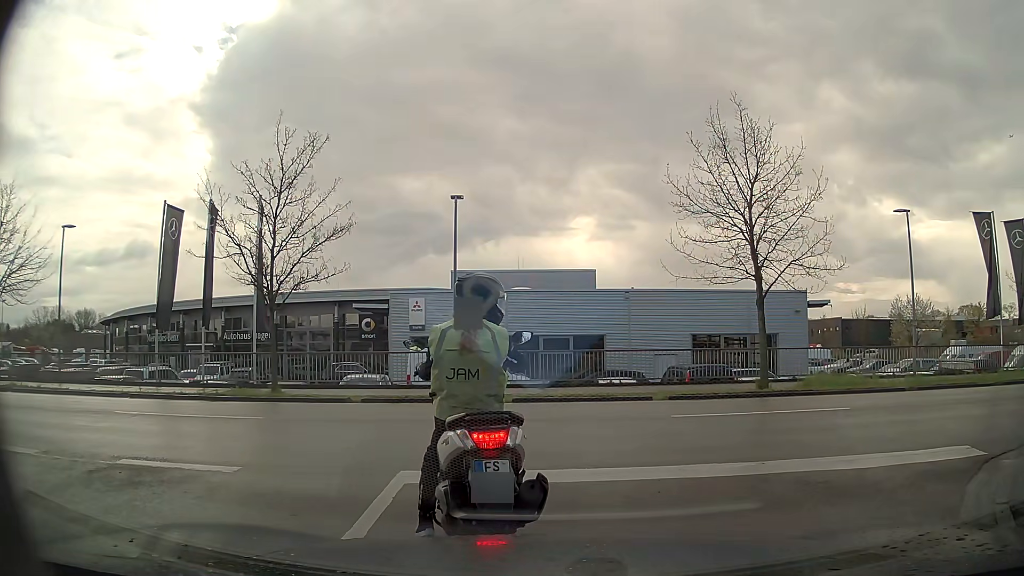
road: residential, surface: asphalt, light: Day
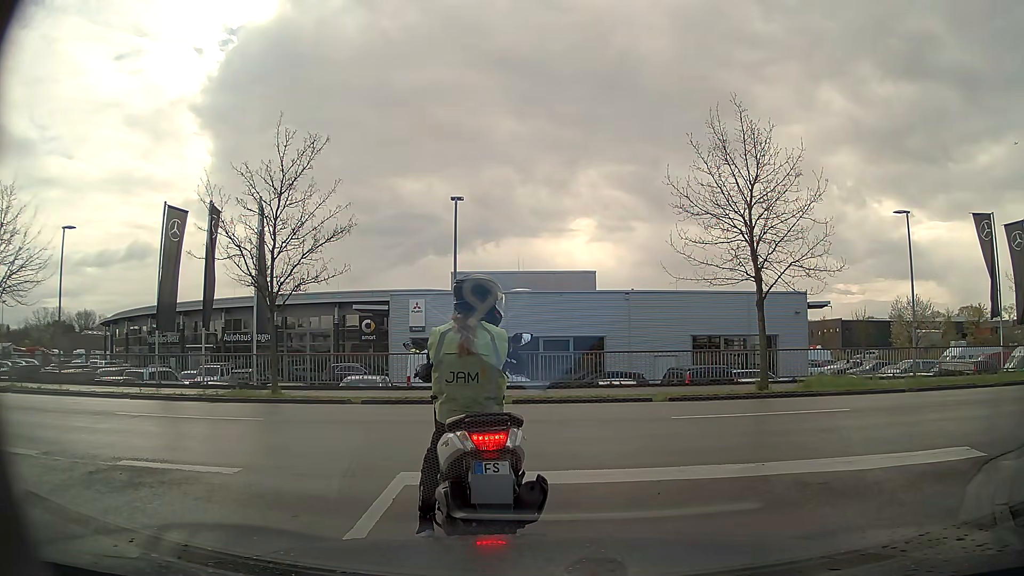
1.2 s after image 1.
(0.0, +0.1) m; 0°
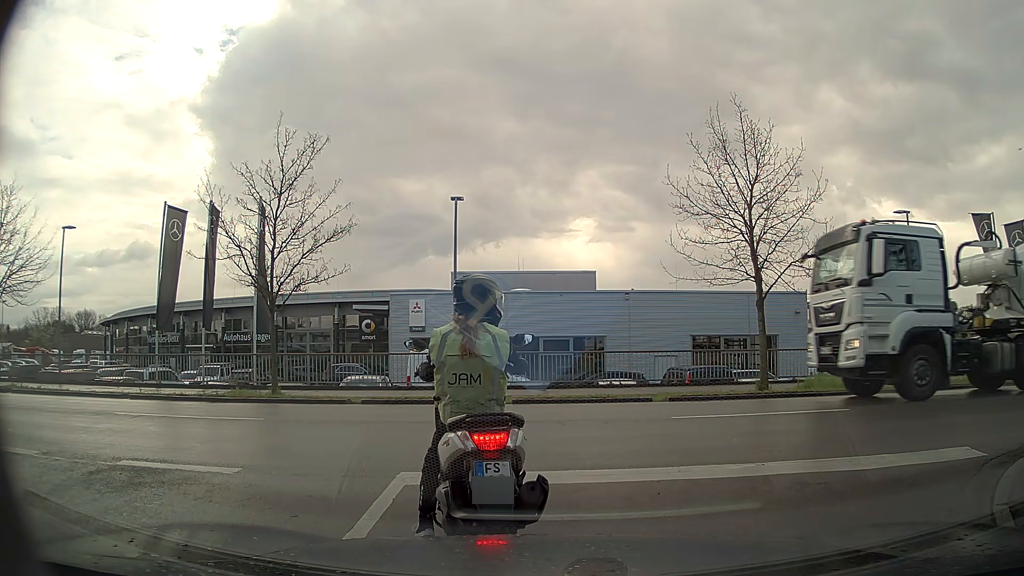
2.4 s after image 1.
(0.0, 0.0) m; 0°
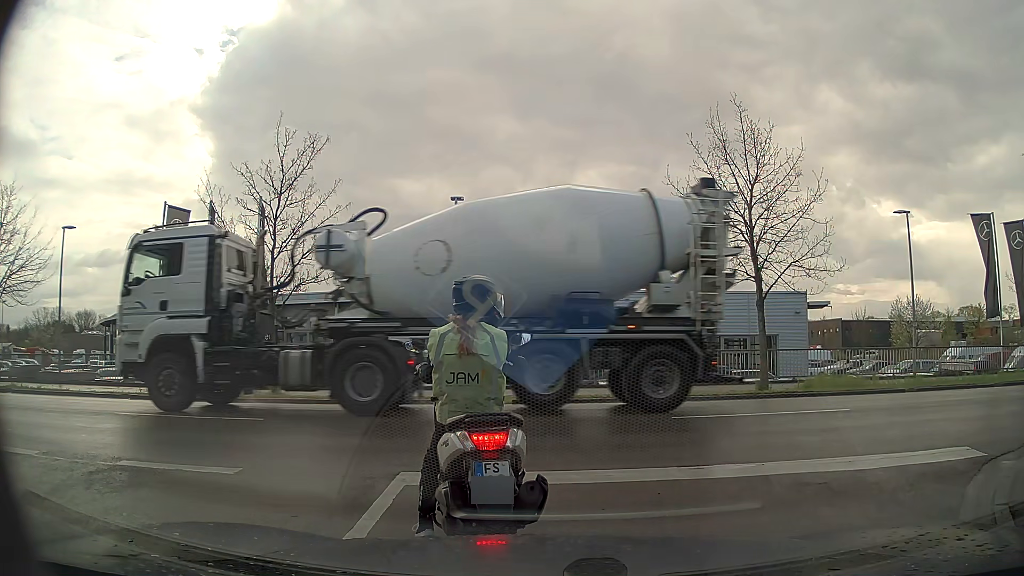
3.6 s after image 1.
(0.0, 0.0) m; 0°
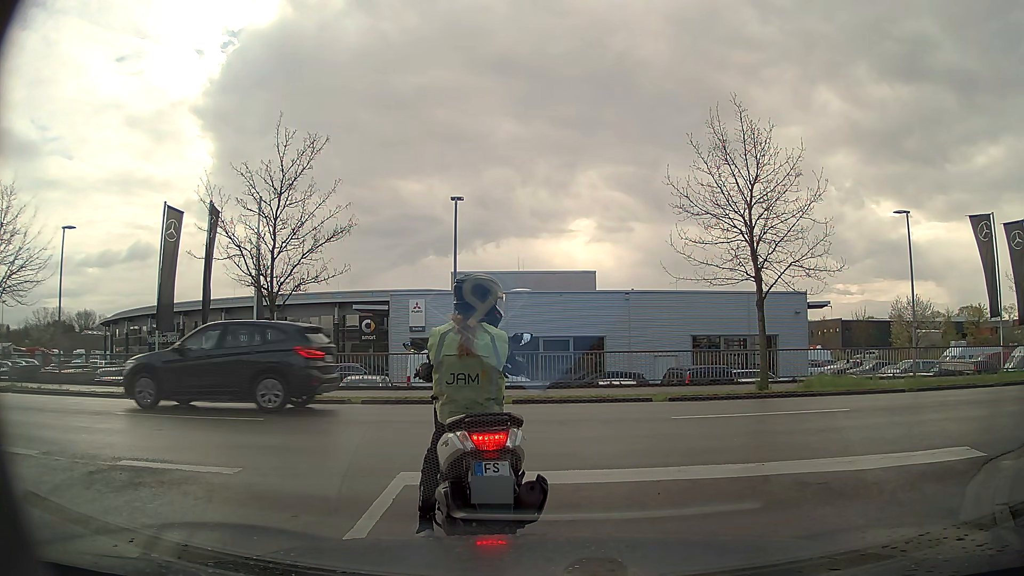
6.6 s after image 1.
(0.0, 0.0) m; 0°
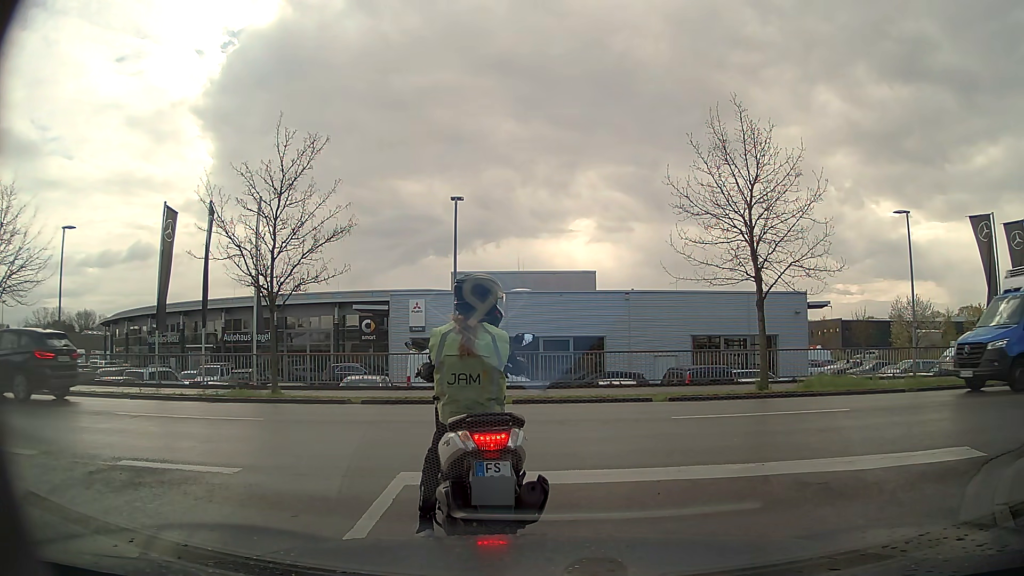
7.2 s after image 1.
(0.0, 0.0) m; 0°
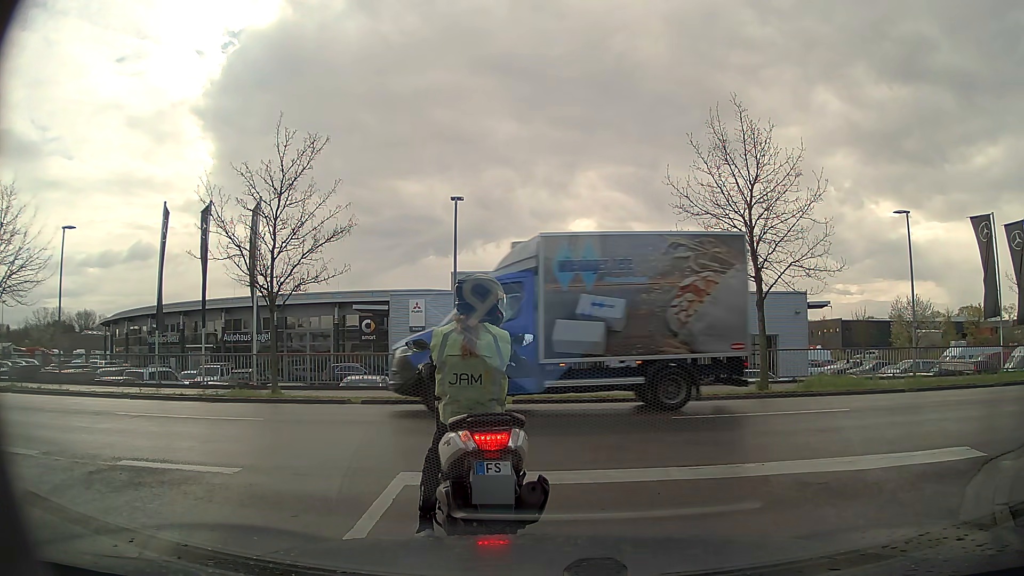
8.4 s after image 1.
(0.0, 0.0) m; 0°
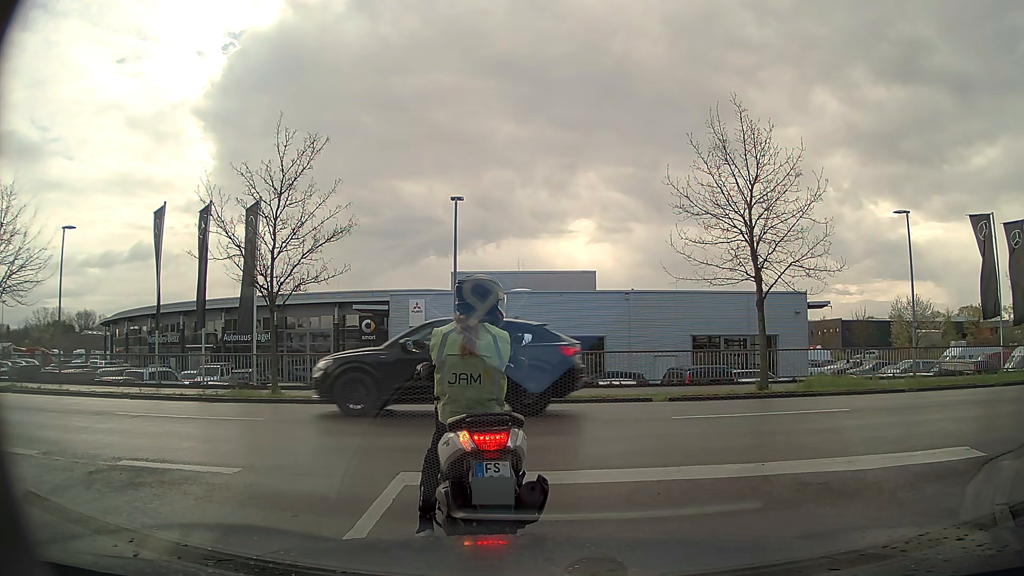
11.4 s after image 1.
(0.0, 0.0) m; 0°
